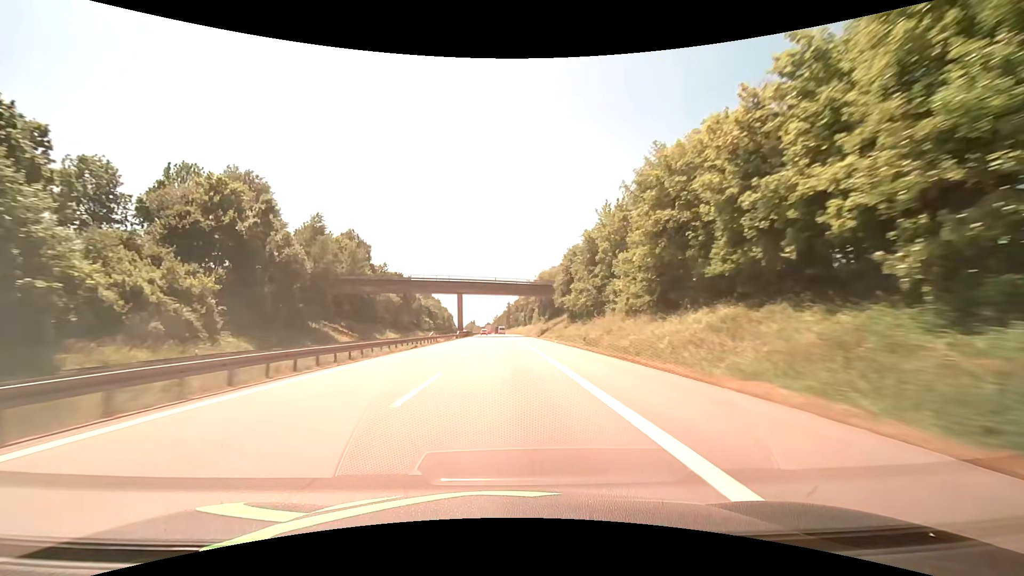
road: motorway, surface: asphalt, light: Day
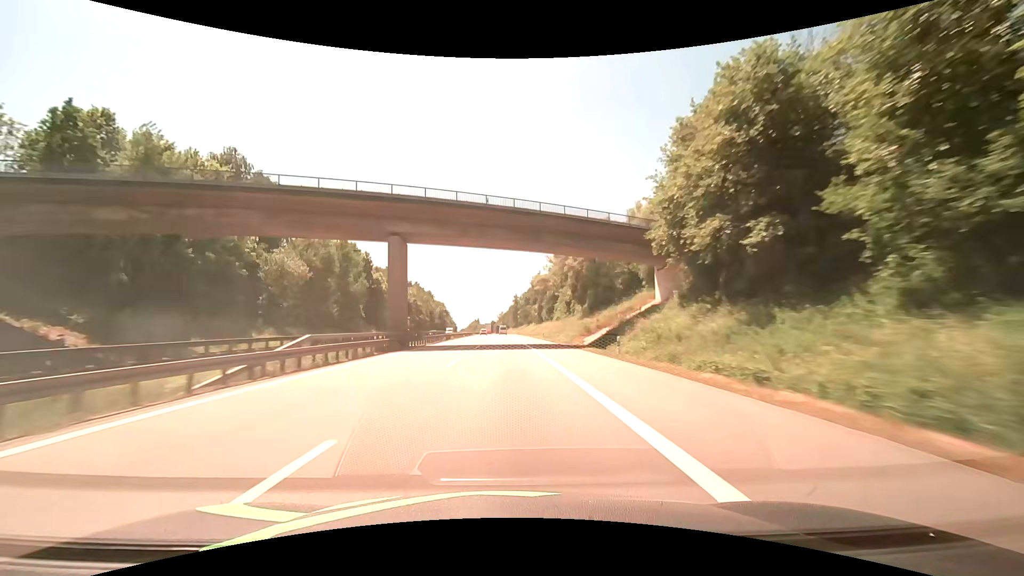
(-0.3, +62.0) m; -1°
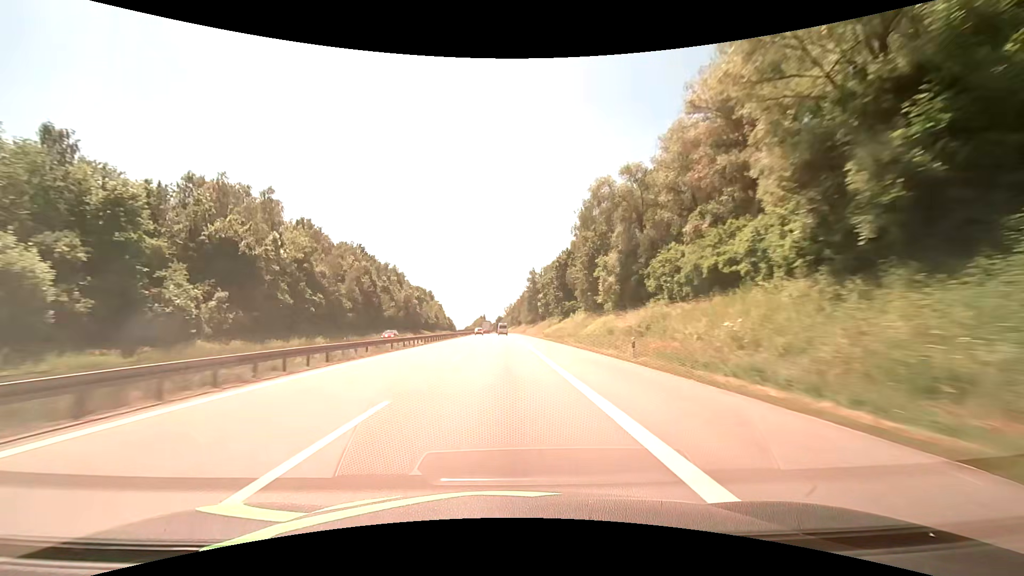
(-1.5, +103.3) m; -1°
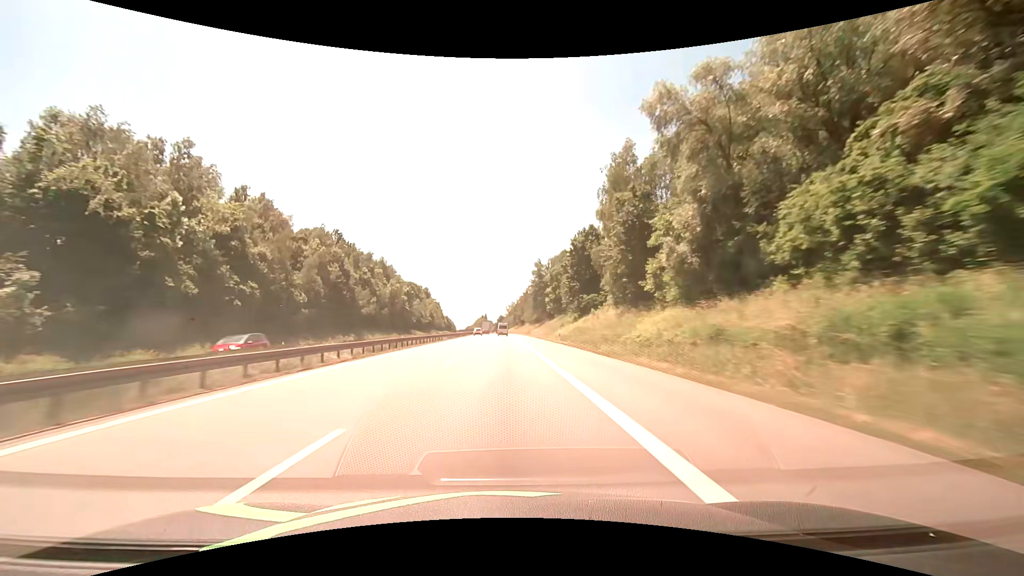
(-0.2, +20.5) m; 0°
(0, +10) (0, +20) (0, +30) (0, +40) (0, +50) (0, +60) (-1, +70) (-1, +80) (-1, +90) (-1, +100) m
